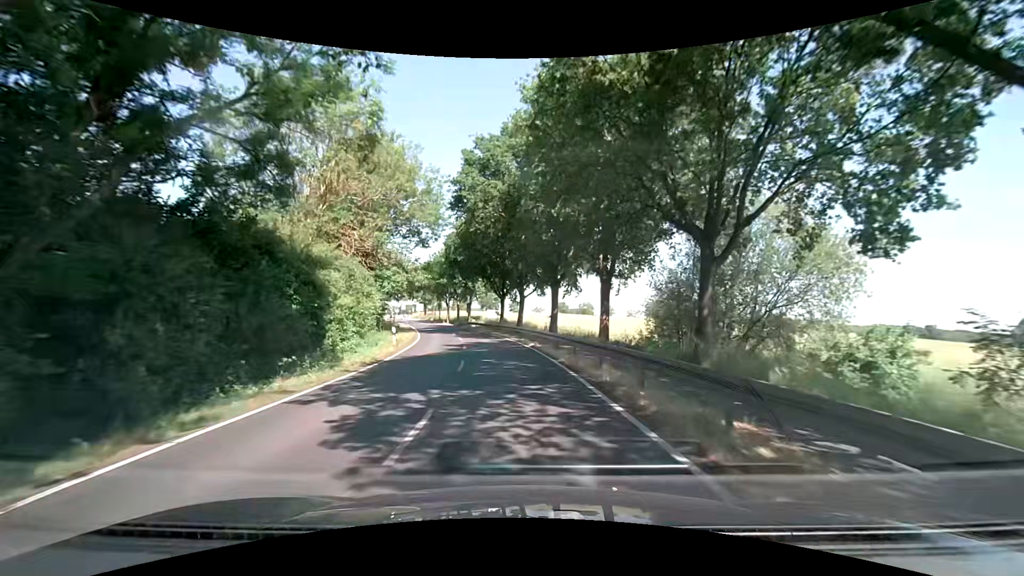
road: secondary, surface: asphalt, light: Day
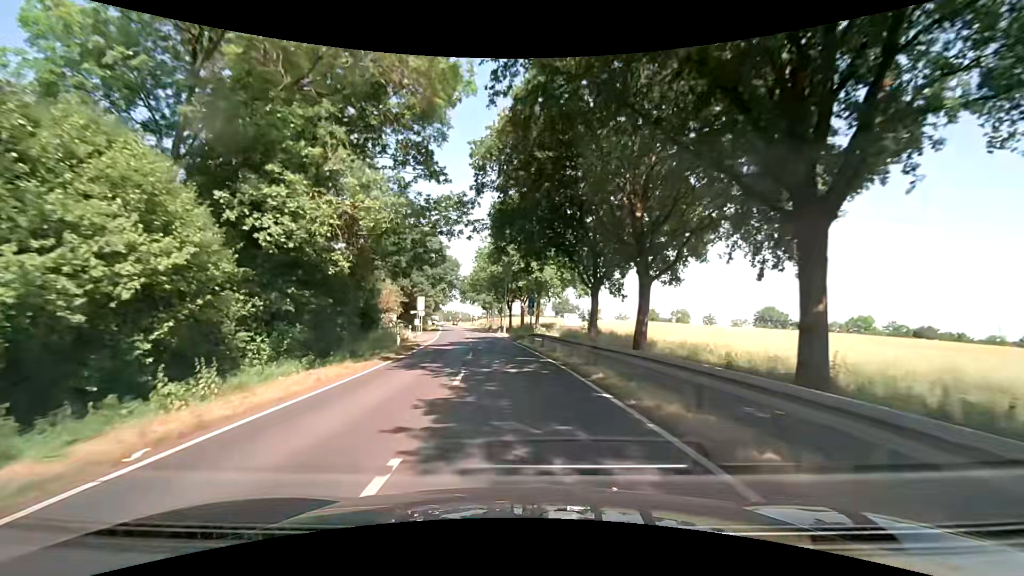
(-2.4, +30.1) m; -9°
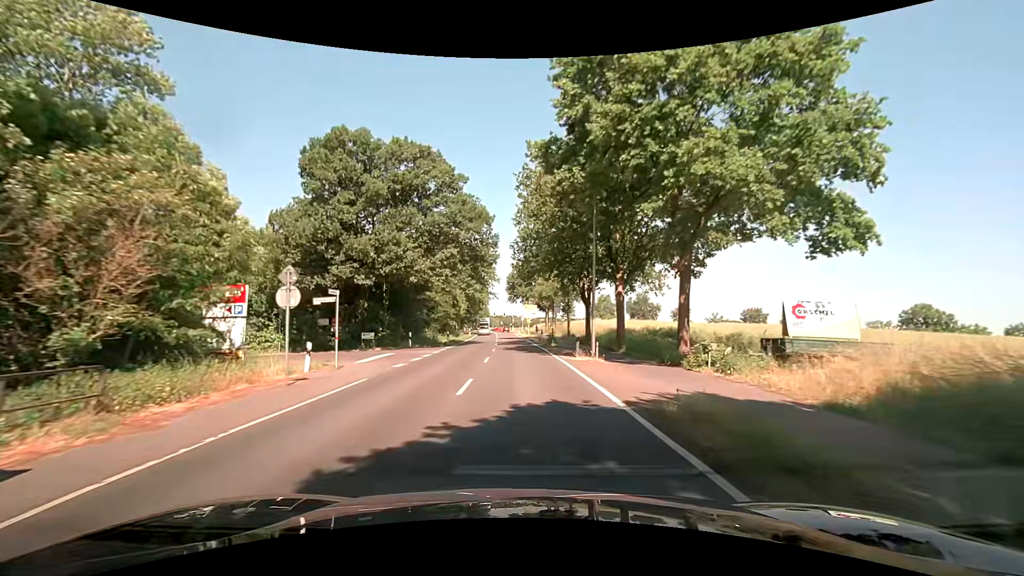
(-2.4, +37.5) m; -7°
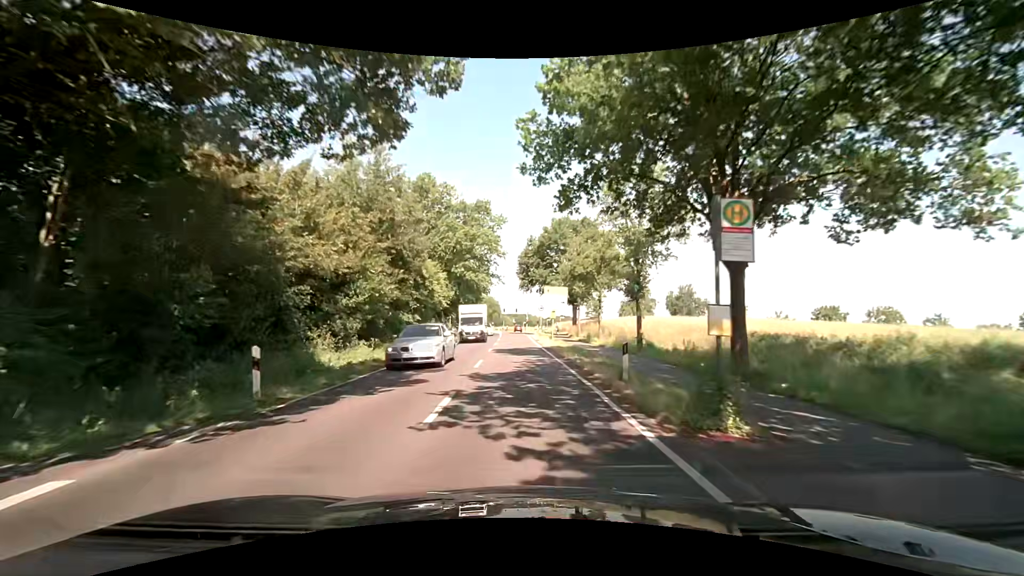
(-0.4, +30.1) m; -1°
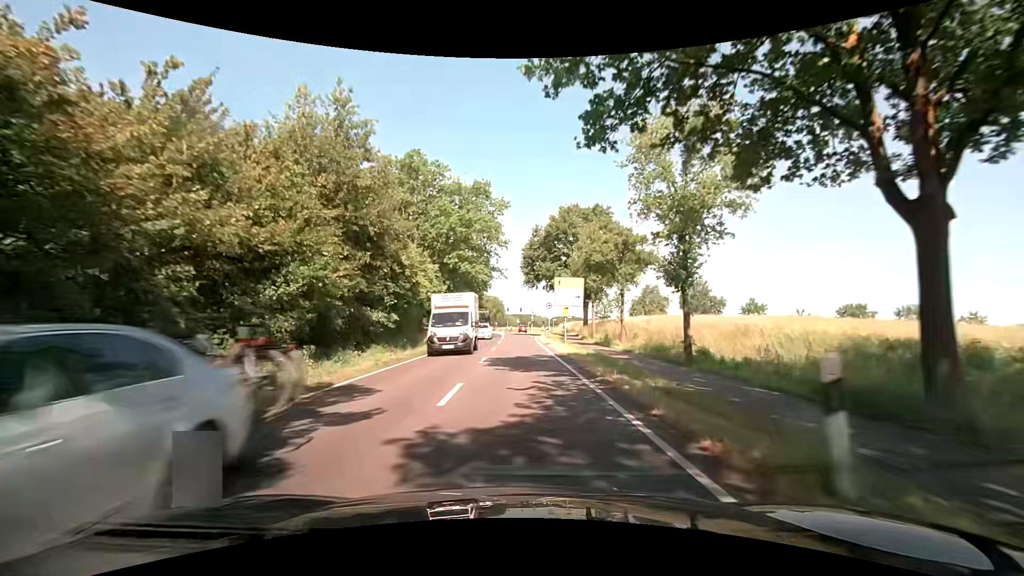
(-0.1, +7.5) m; -2°
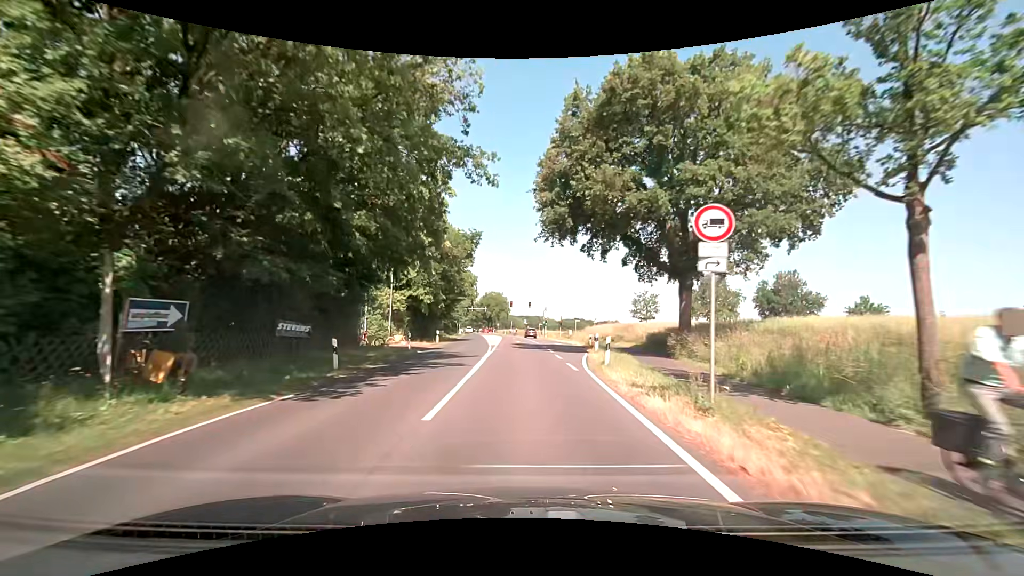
(+0.1, +37.7) m; 0°
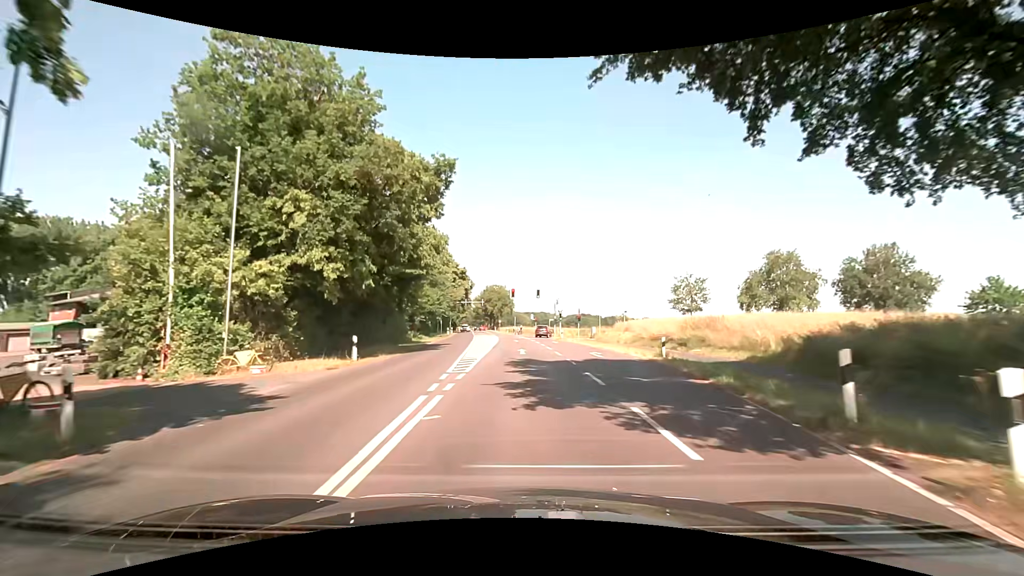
(+0.1, +22.3) m; 0°
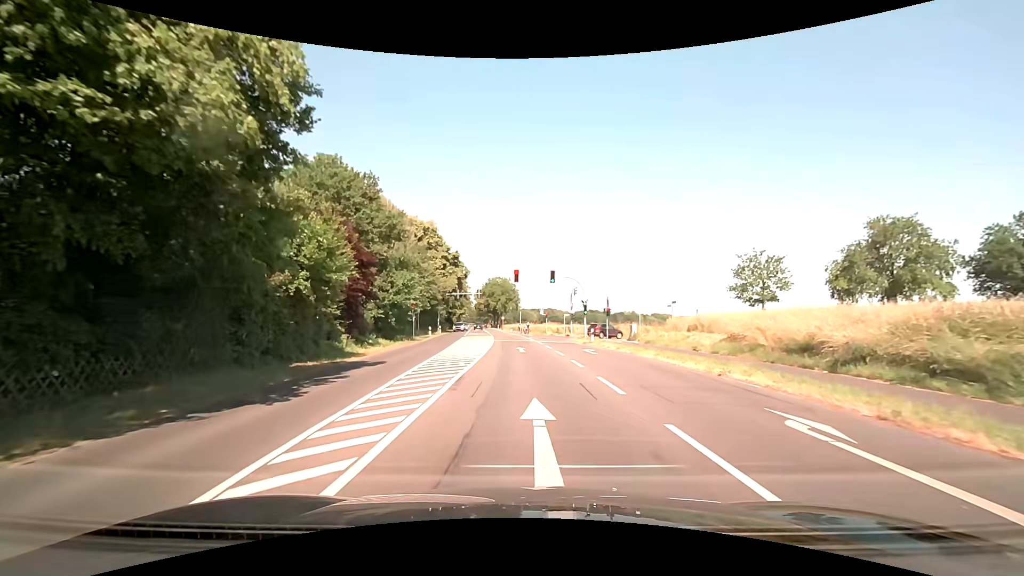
(-0.2, +19.2) m; -1°
(0, +10) (0, +20) (0, +30) (-1, +40) (-1, +50) (-2, +60) (-3, +70) (-4, +80) (-5, +90) (-6, +100) m
